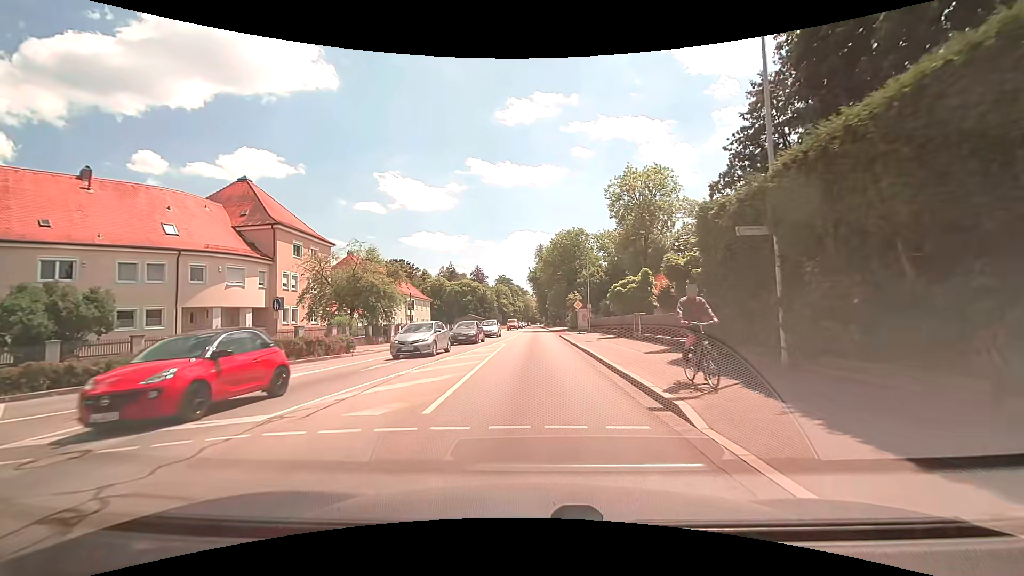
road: secondary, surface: asphalt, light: Day
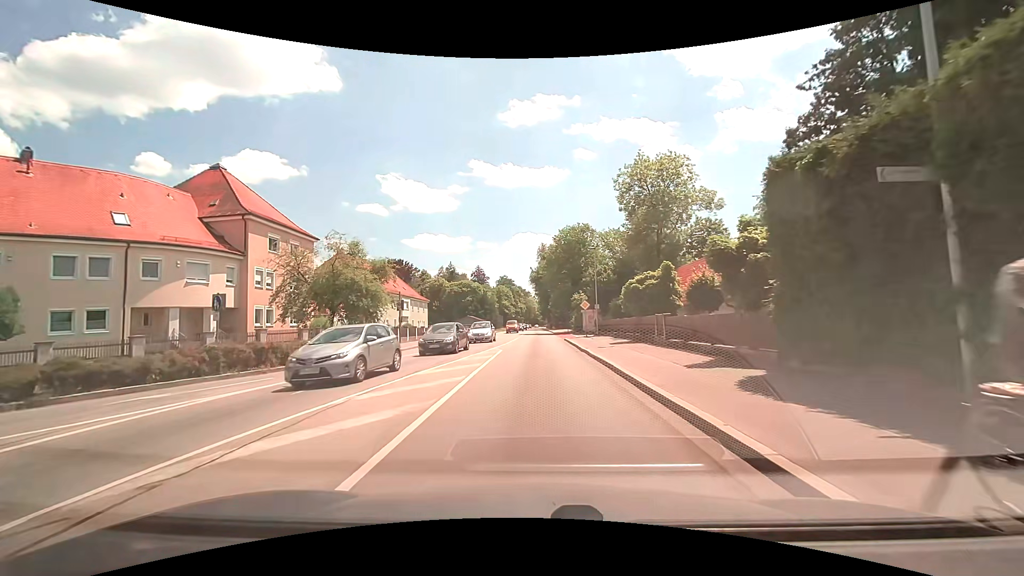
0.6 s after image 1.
(0.0, +4.5) m; -1°
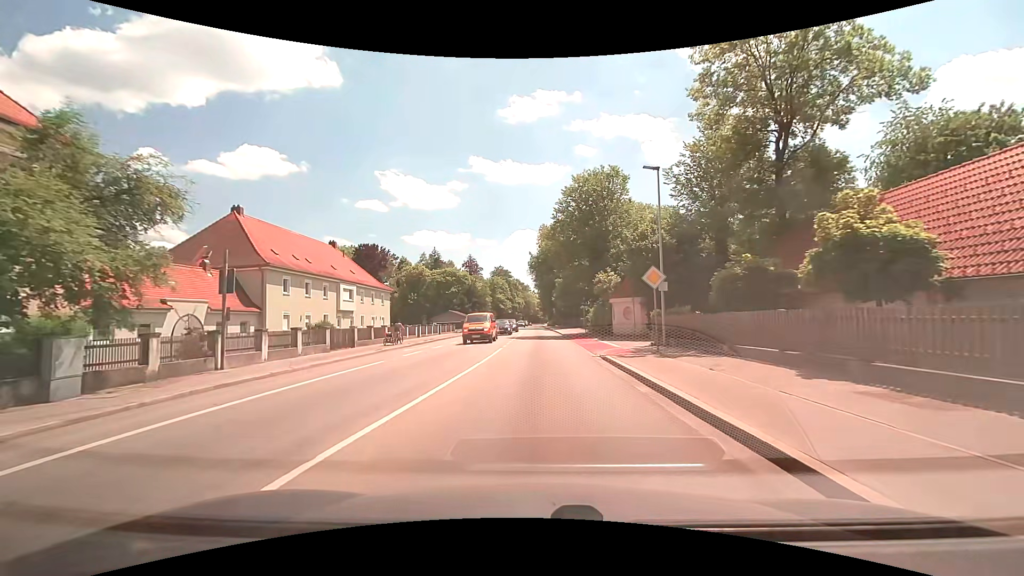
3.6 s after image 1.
(0.0, +23.7) m; 0°
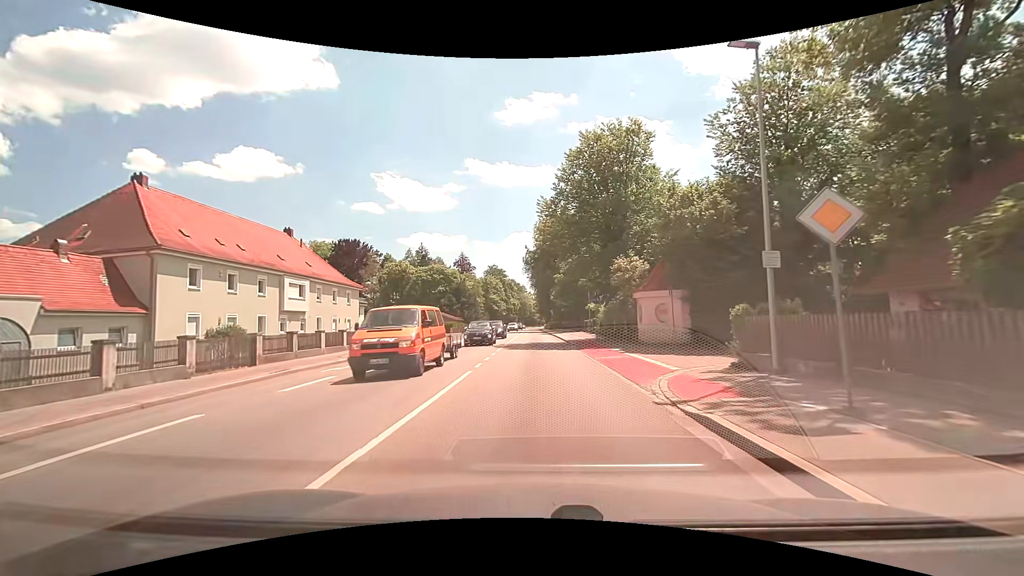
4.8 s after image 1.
(0.0, +10.6) m; +1°
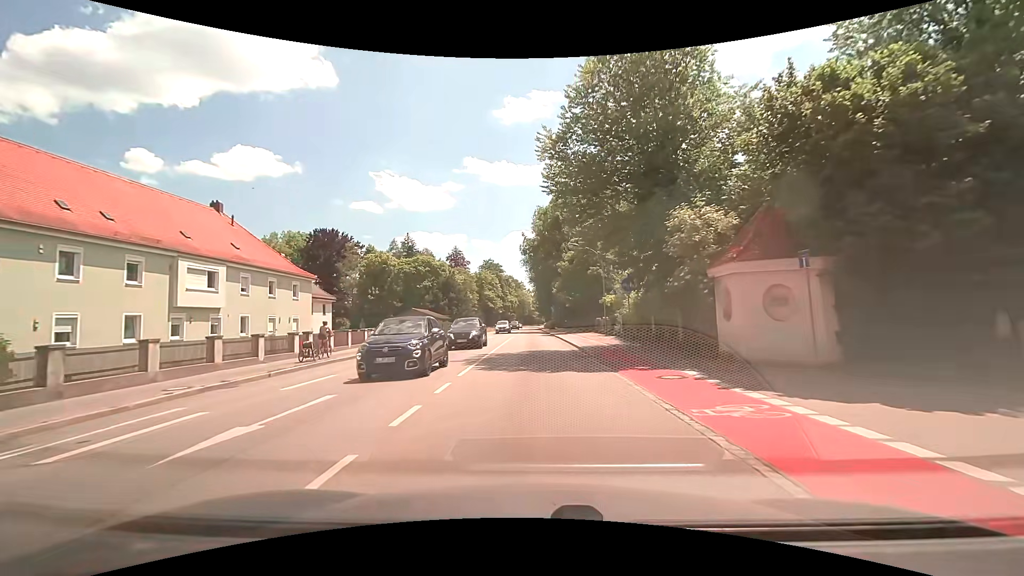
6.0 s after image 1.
(0.0, +12.0) m; 0°
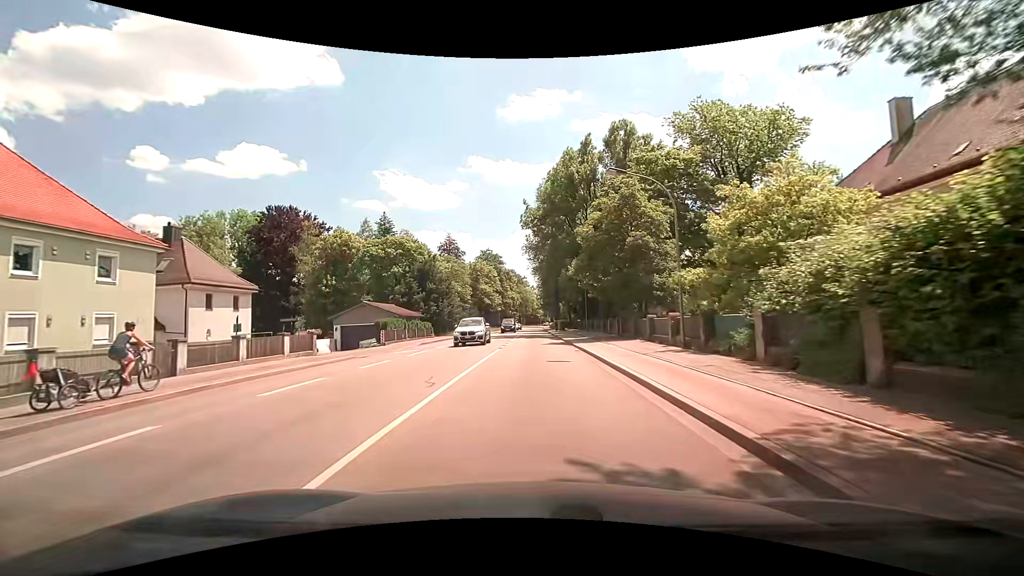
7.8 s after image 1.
(0.0, +19.5) m; 0°
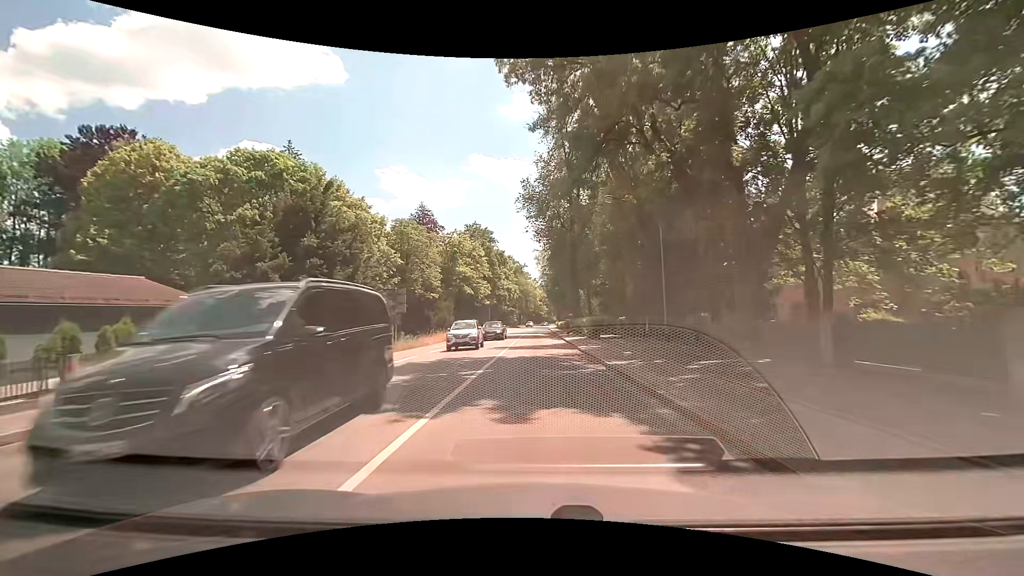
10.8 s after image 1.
(-0.1, +34.3) m; 0°
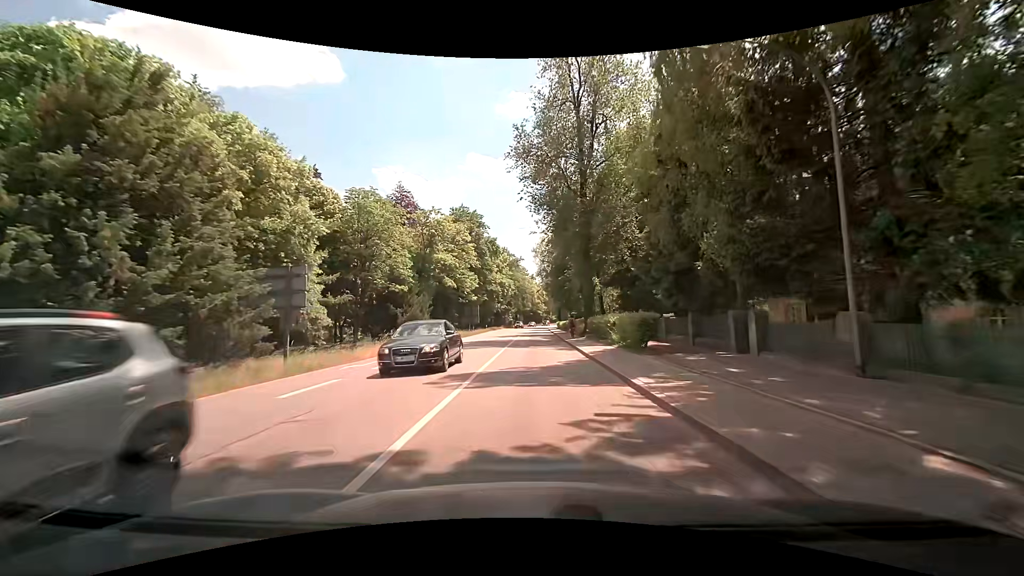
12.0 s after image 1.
(-0.1, +14.3) m; 0°
(0, +10) (0, +20) (0, +30) (0, +40) (0, +50) (0, +60) (0, +70) (0, +80) (0, +90) (0, +100) m
